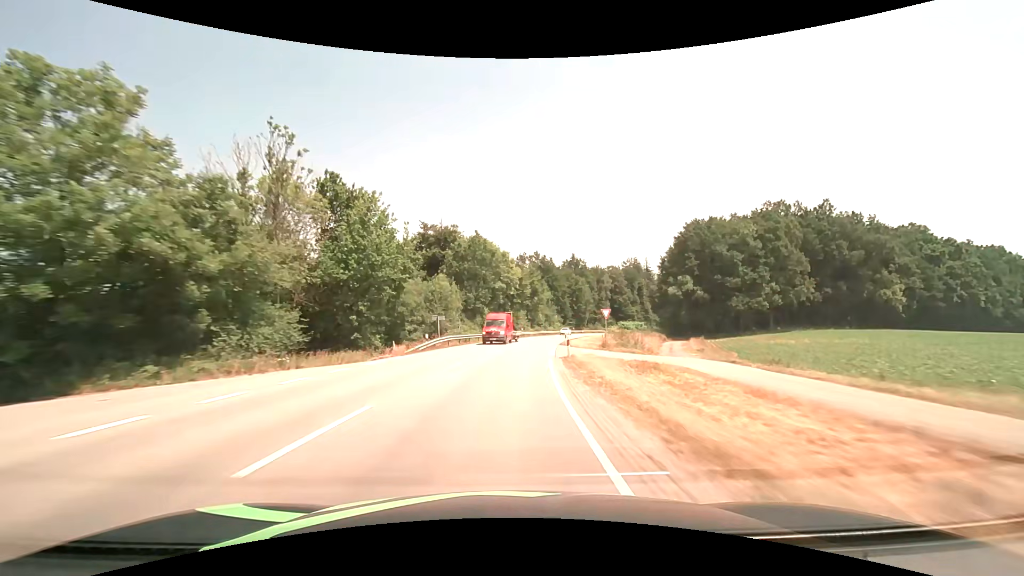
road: secondary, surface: asphalt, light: Day
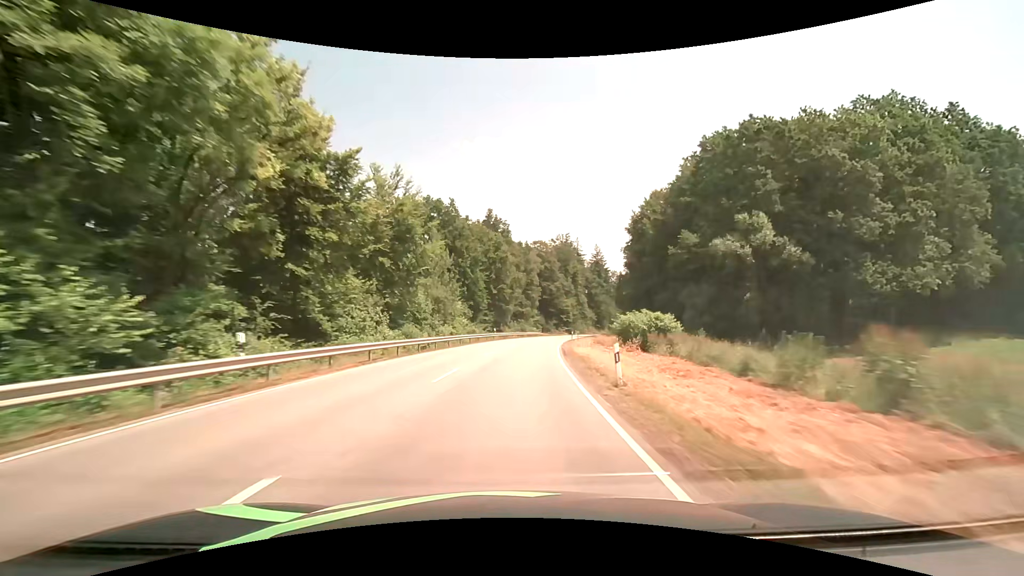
(+6.3, +63.1) m; +11°
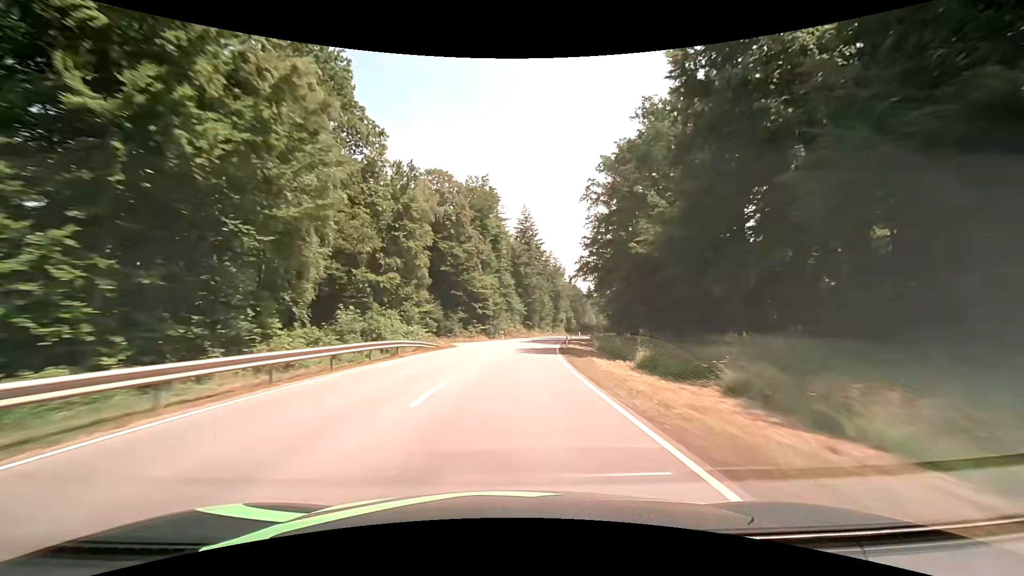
(+6.0, +63.1) m; +11°
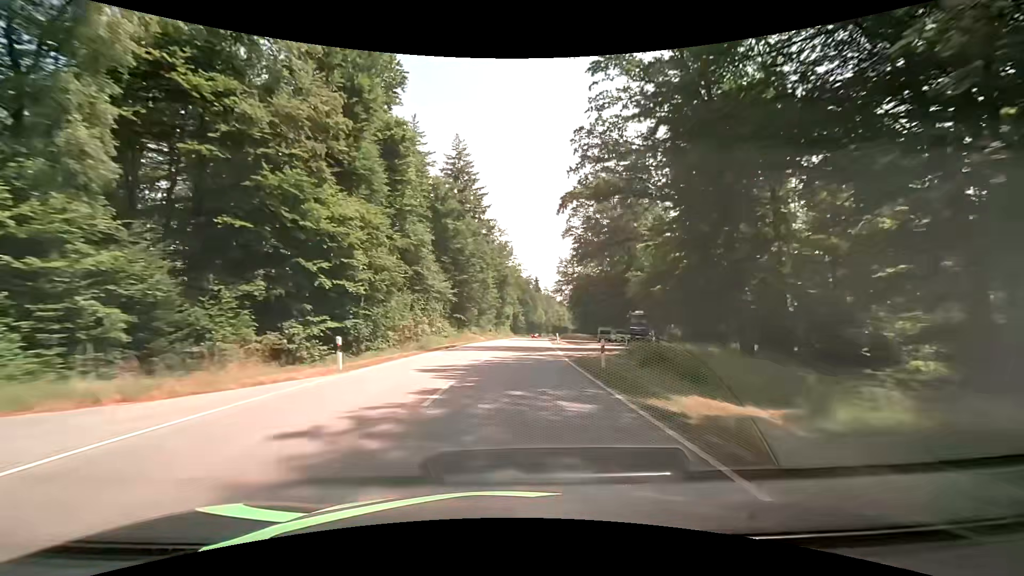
(+2.8, +47.6) m; +7°
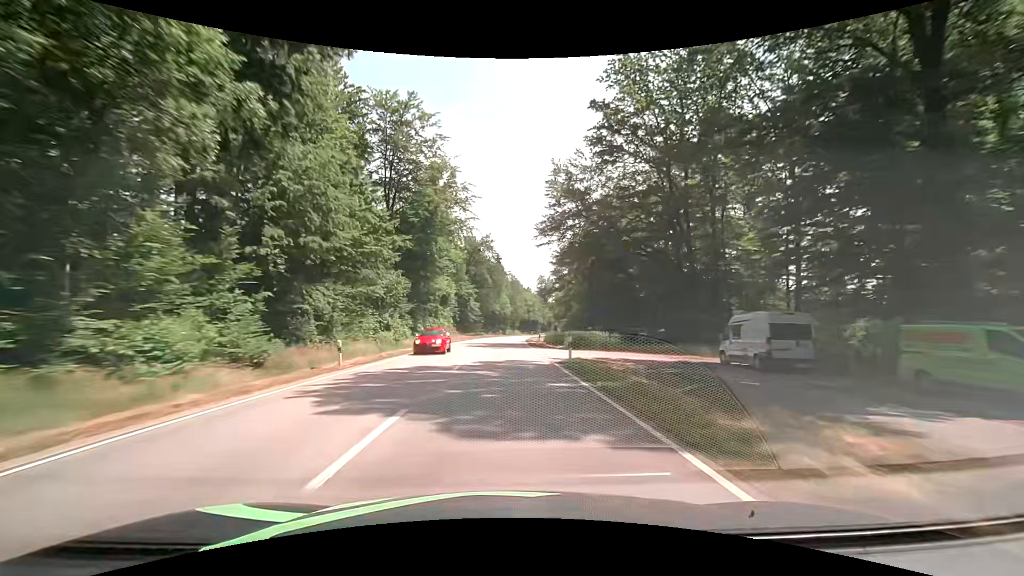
(+4.2, +63.4) m; +5°
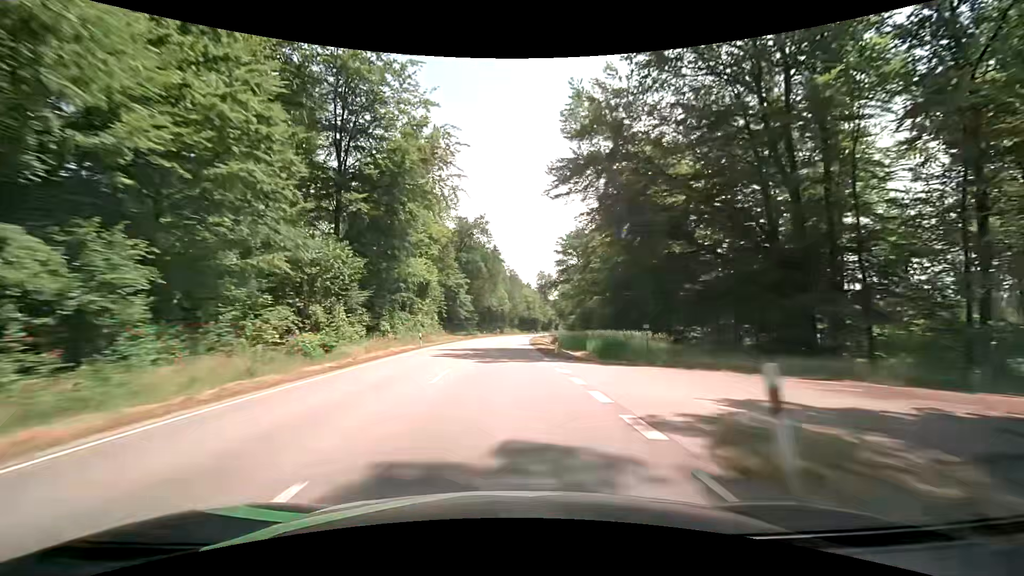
(+0.1, +15.9) m; +1°
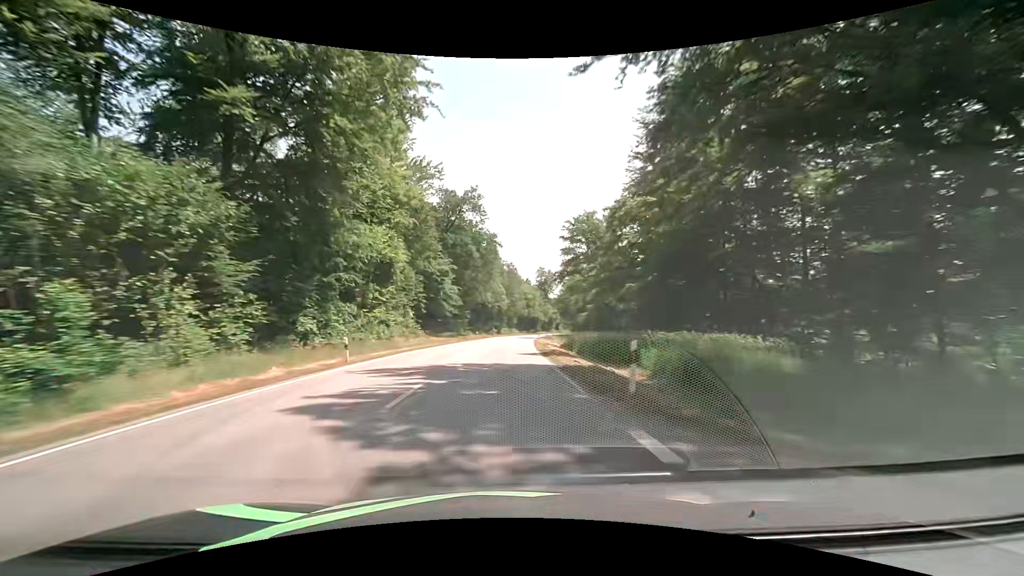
(-0.1, +15.9) m; 0°
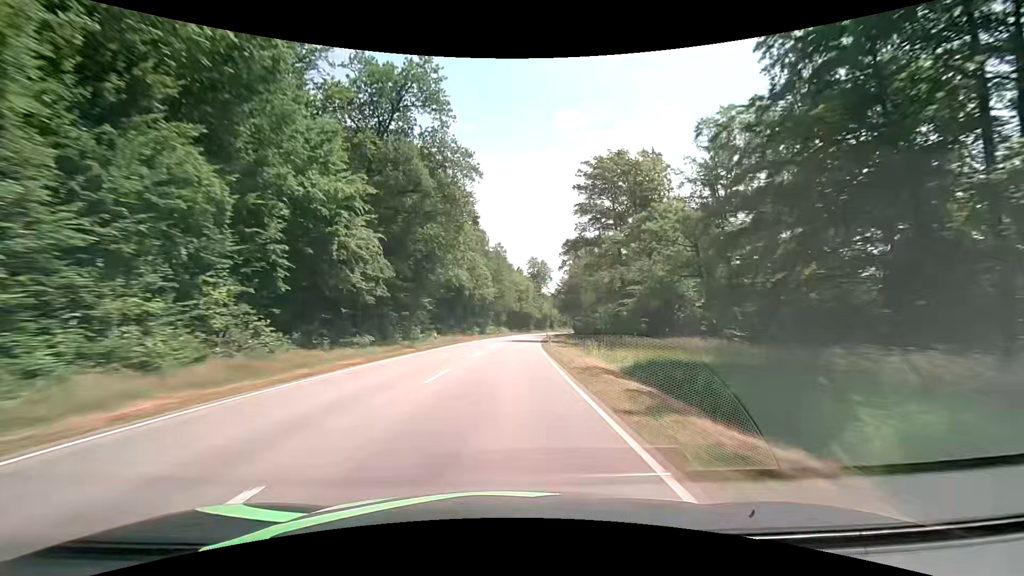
(+0.3, +31.8) m; +2°
(0, +10) (0, +20) (0, +30) (0, +40) (+1, +50) (+1, +60) (+2, +70) (+3, +80) (+4, +90) (+5, +100) m
